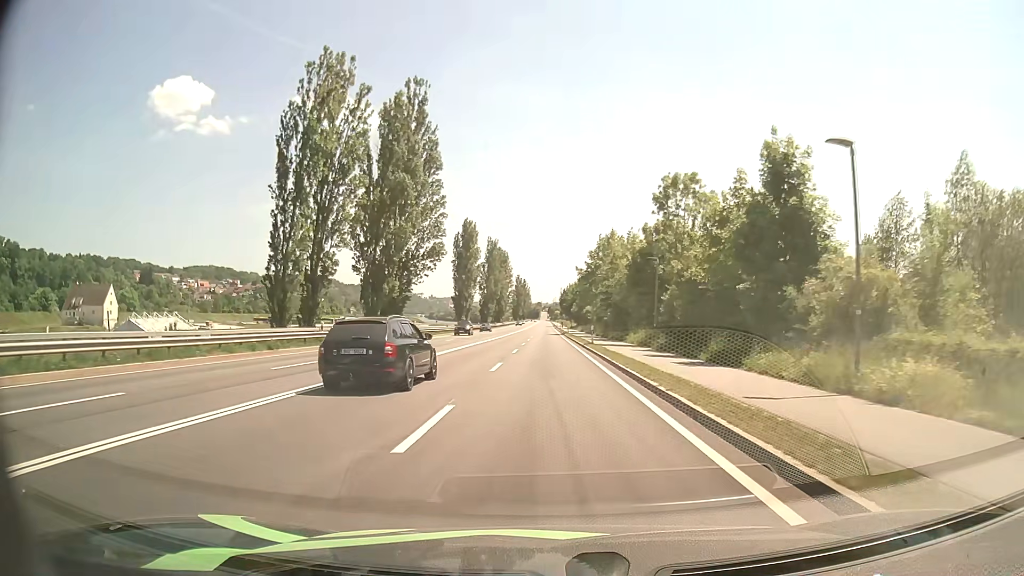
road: primary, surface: asphalt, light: Day
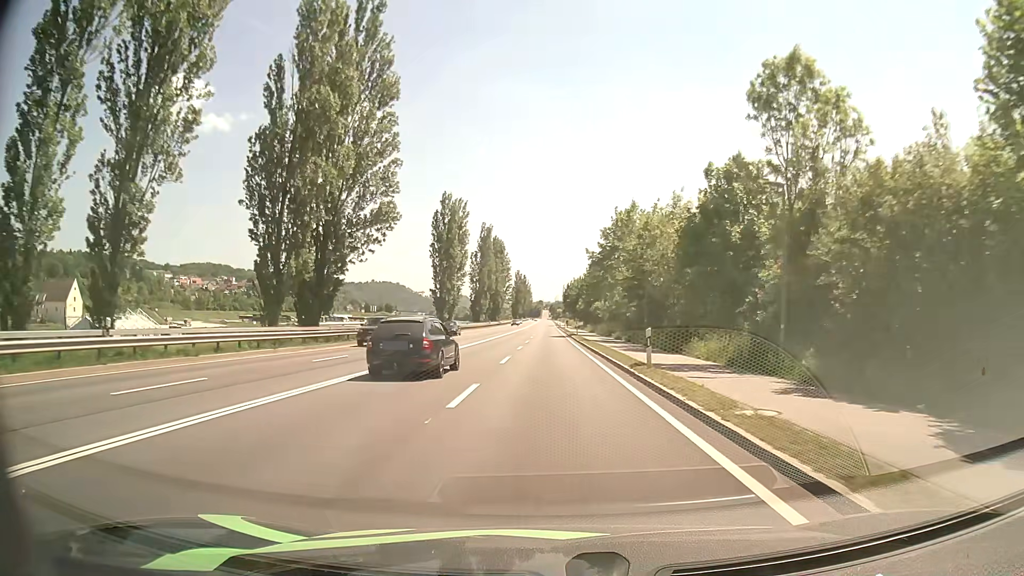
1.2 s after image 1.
(0.0, +20.4) m; 0°
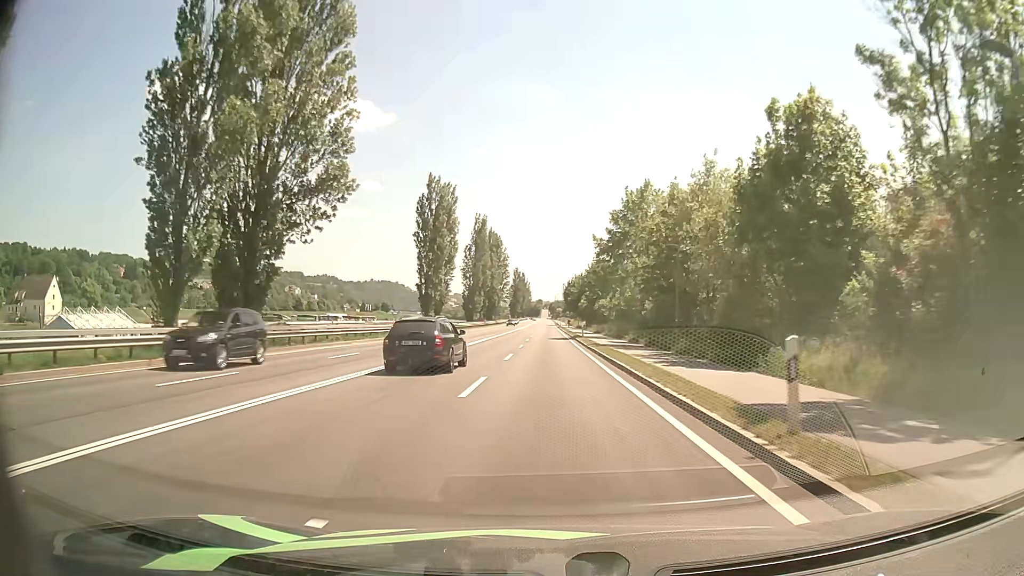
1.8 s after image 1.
(0.0, +10.3) m; 0°
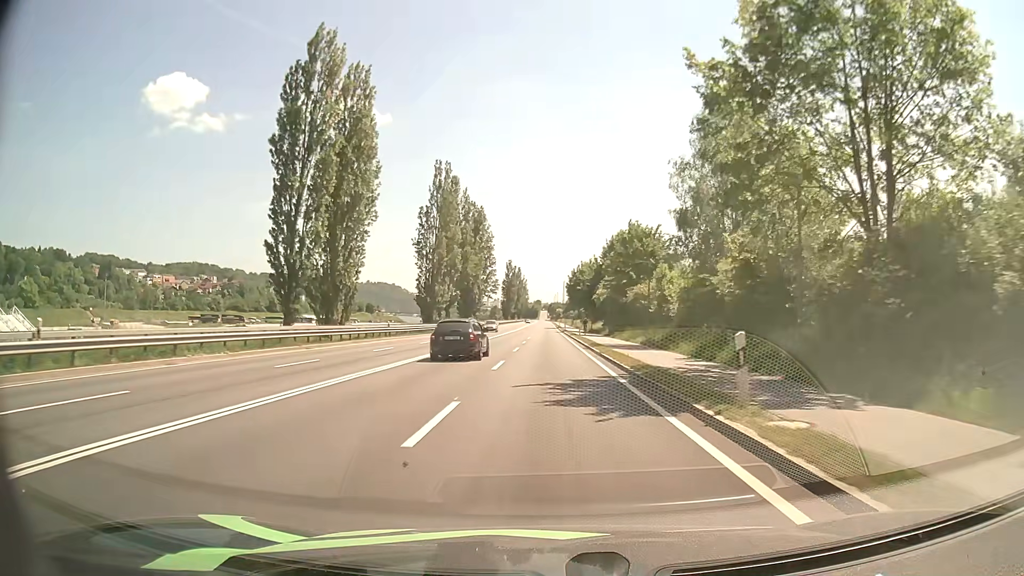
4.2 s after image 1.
(0.0, +41.3) m; 0°
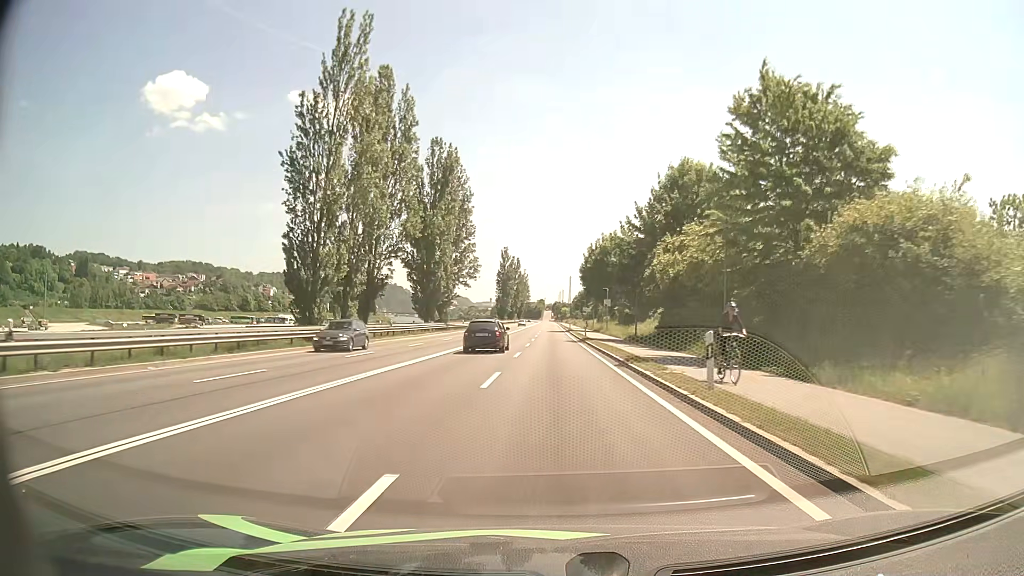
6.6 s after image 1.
(-0.2, +41.5) m; 0°
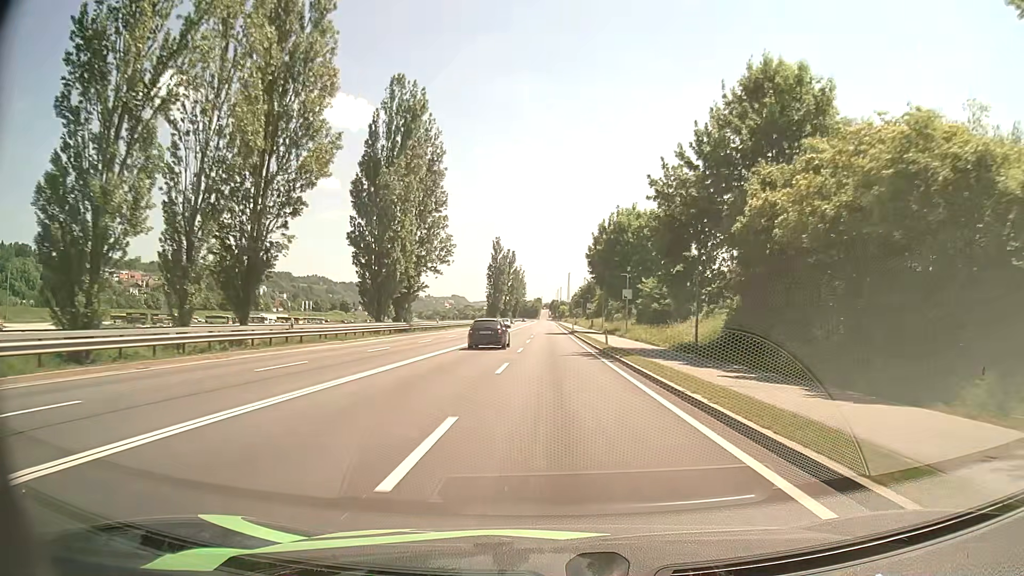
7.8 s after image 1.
(0.0, +20.6) m; 0°
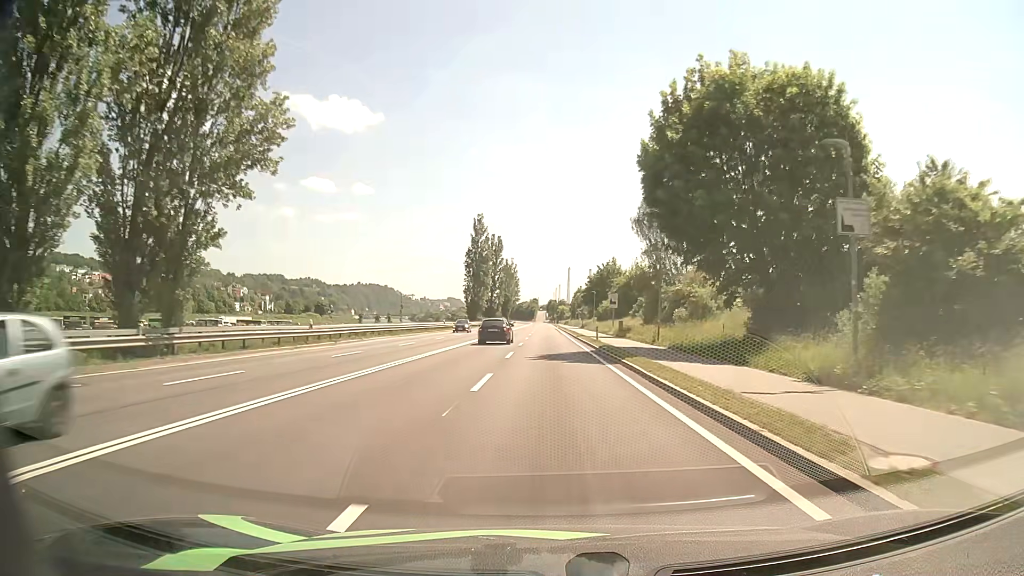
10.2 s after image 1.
(0.0, +40.7) m; +1°
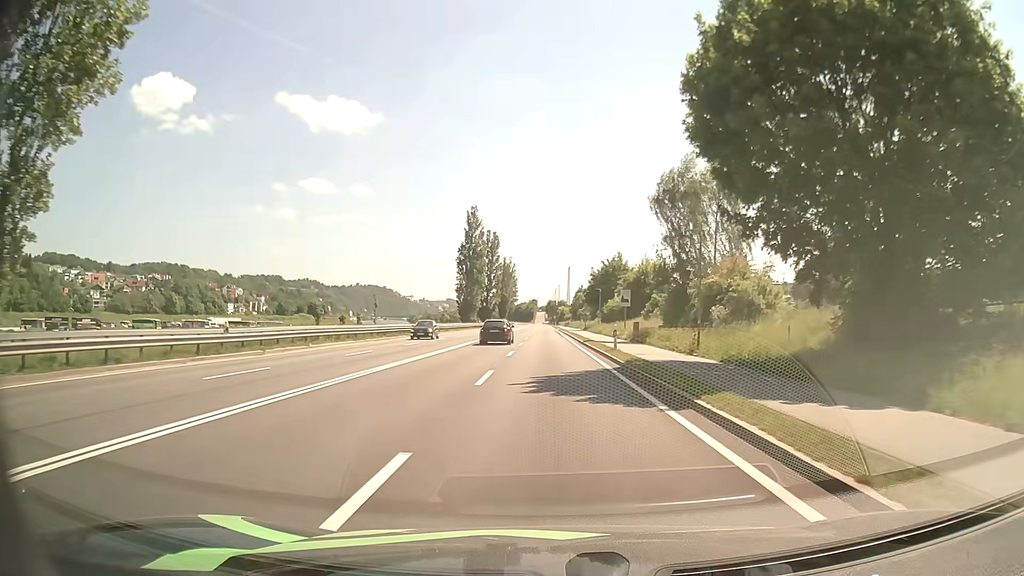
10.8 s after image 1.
(-0.1, +10.0) m; 0°
